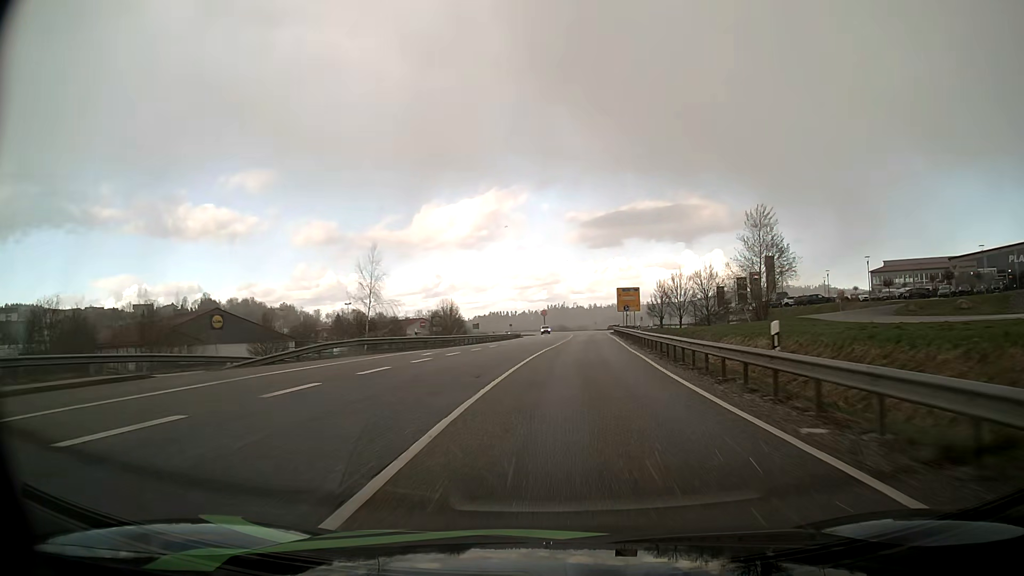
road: primary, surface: asphalt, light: Day
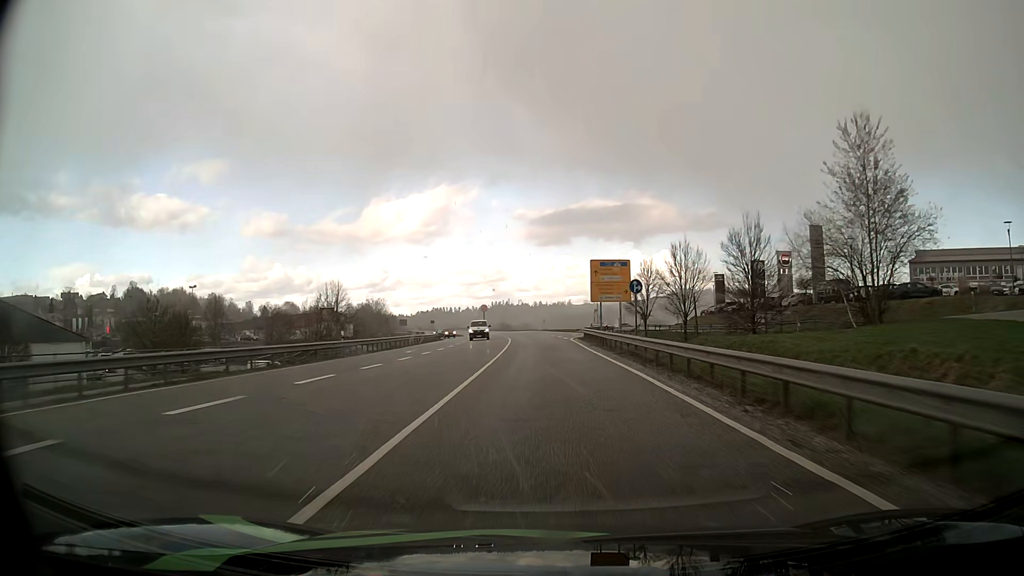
(+1.9, +38.6) m; +5°
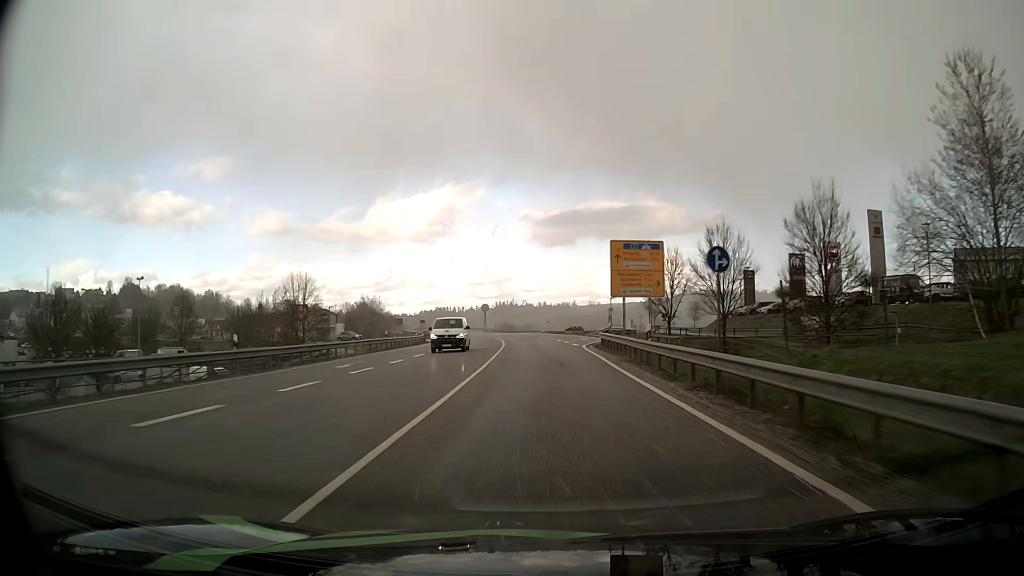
(0.0, +13.0) m; 0°
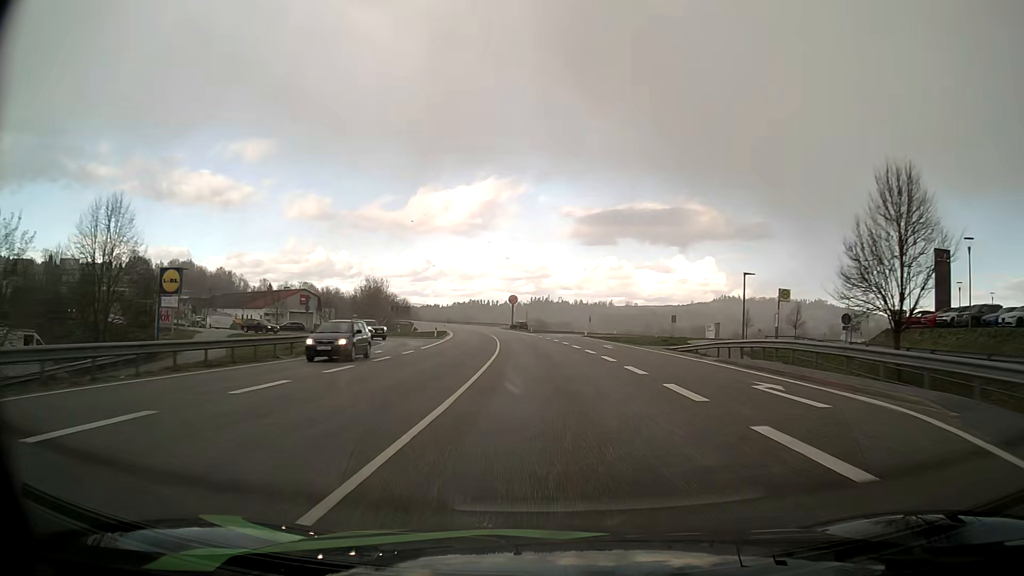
(-1.0, +39.3) m; -3°
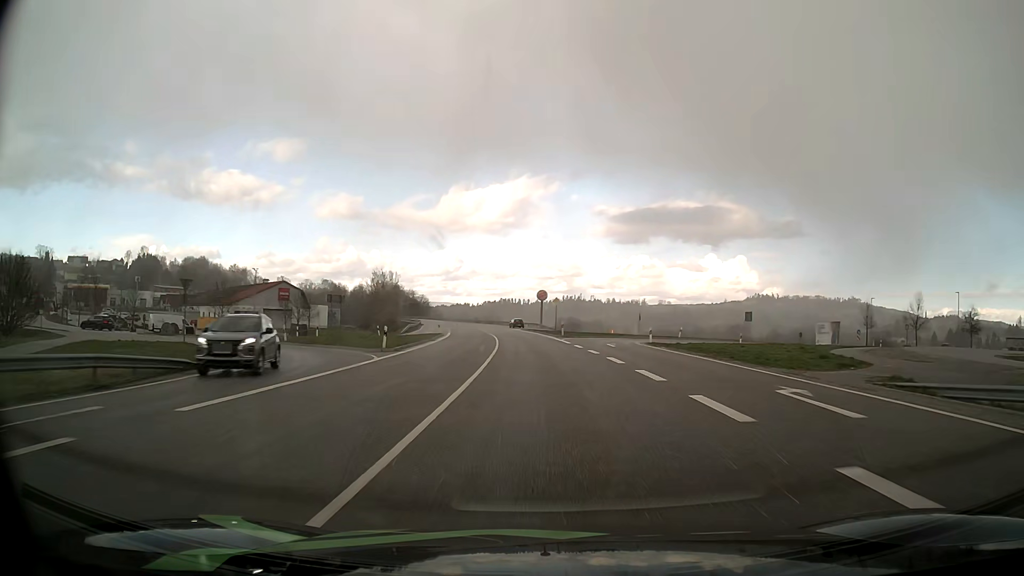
(-0.4, +26.5) m; -3°
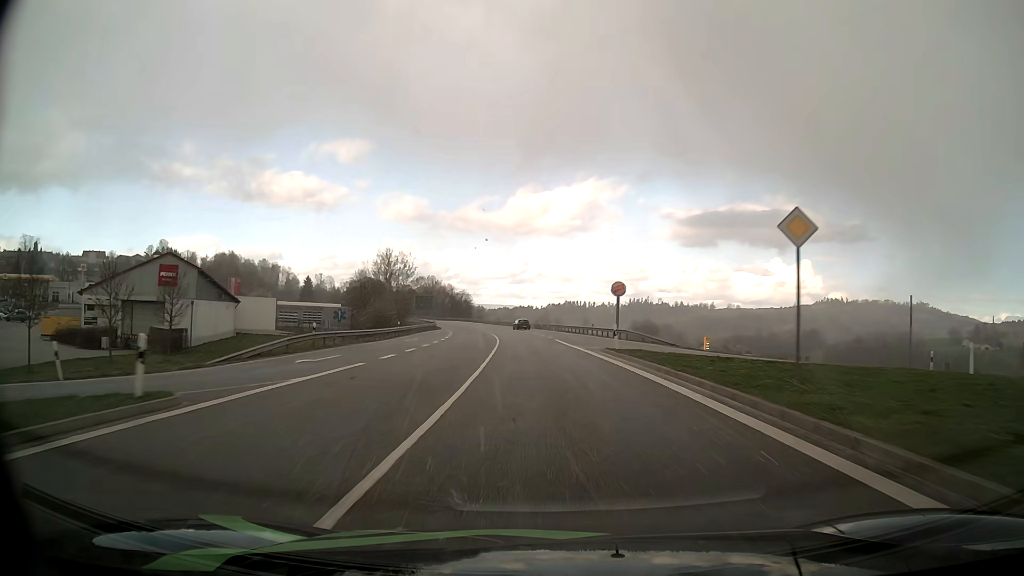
(-2.6, +53.5) m; -5°
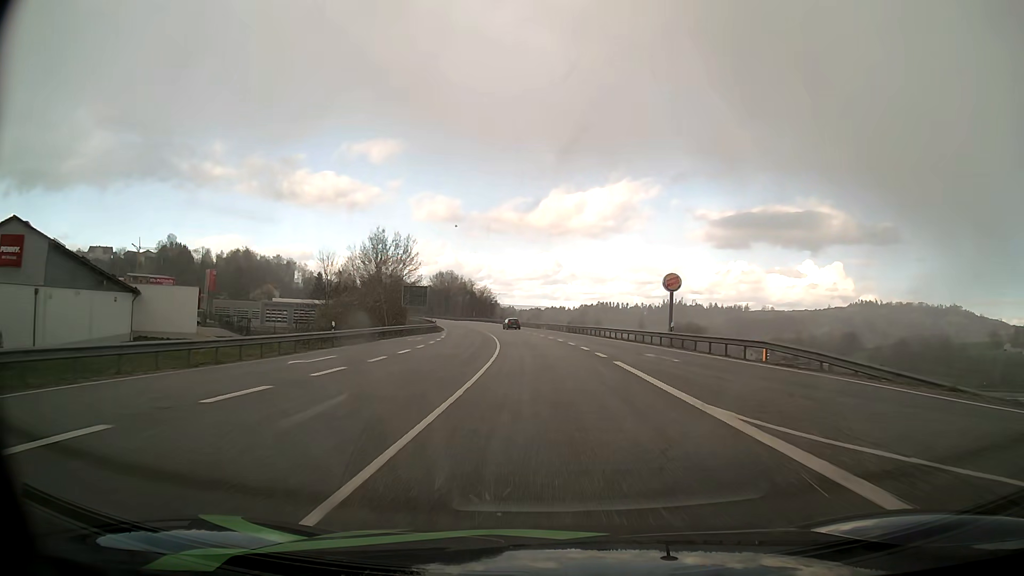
(-0.7, +27.1) m; -3°
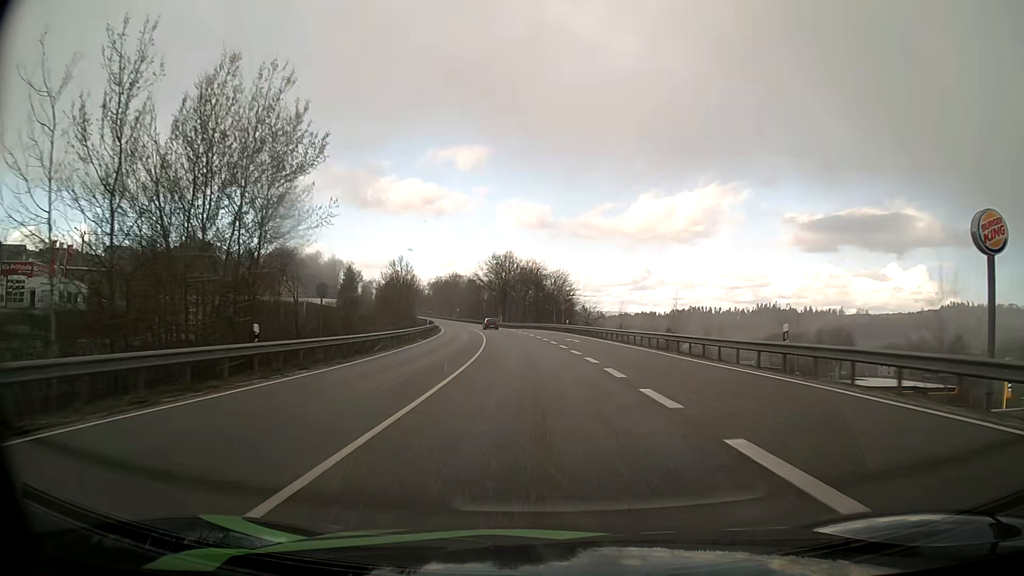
(-4.2, +69.1) m; -7°
(0, +10) (0, +20) (-1, +30) (-2, +40) (-3, +50) (-4, +60) (-5, +70) (-7, +80) (-8, +90) (-10, +99) m
